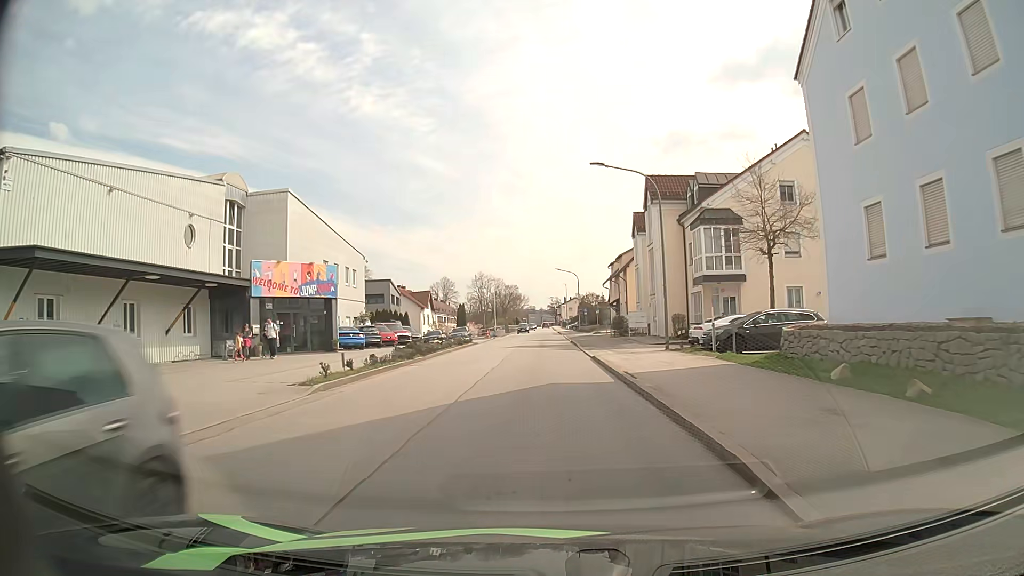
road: unclassified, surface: asphalt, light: Day
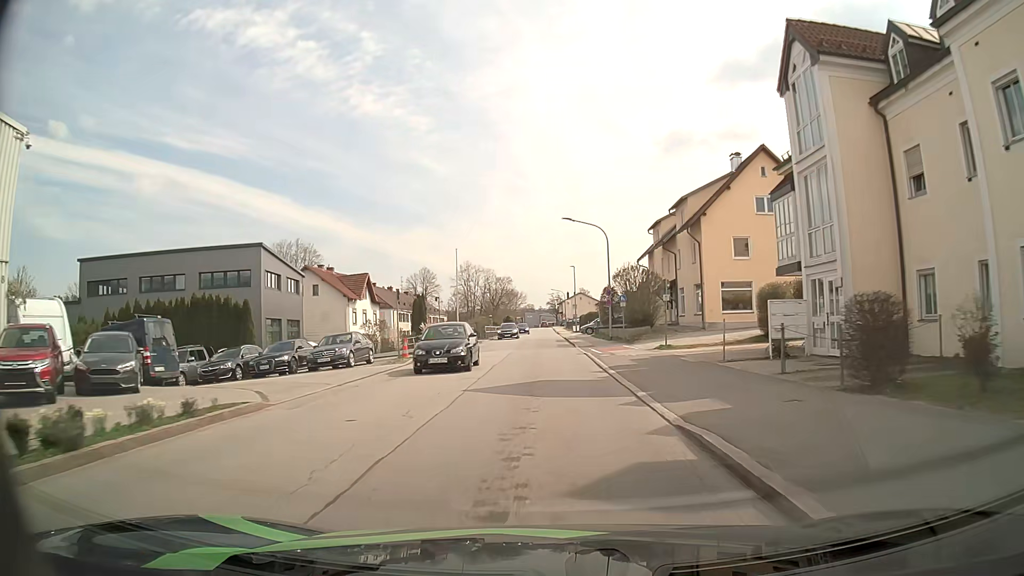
(-0.3, +37.5) m; 0°
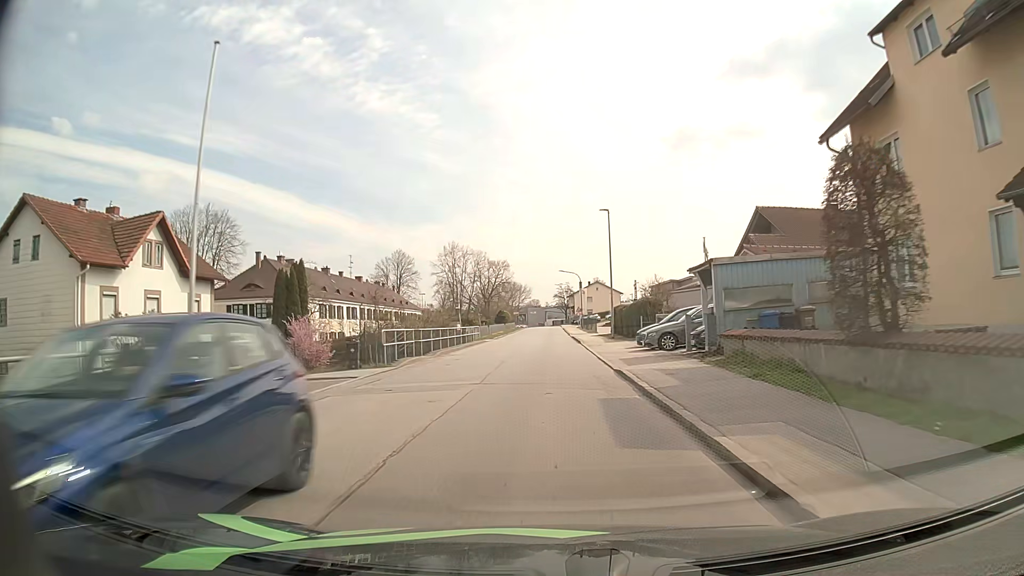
(-0.4, +40.8) m; -1°
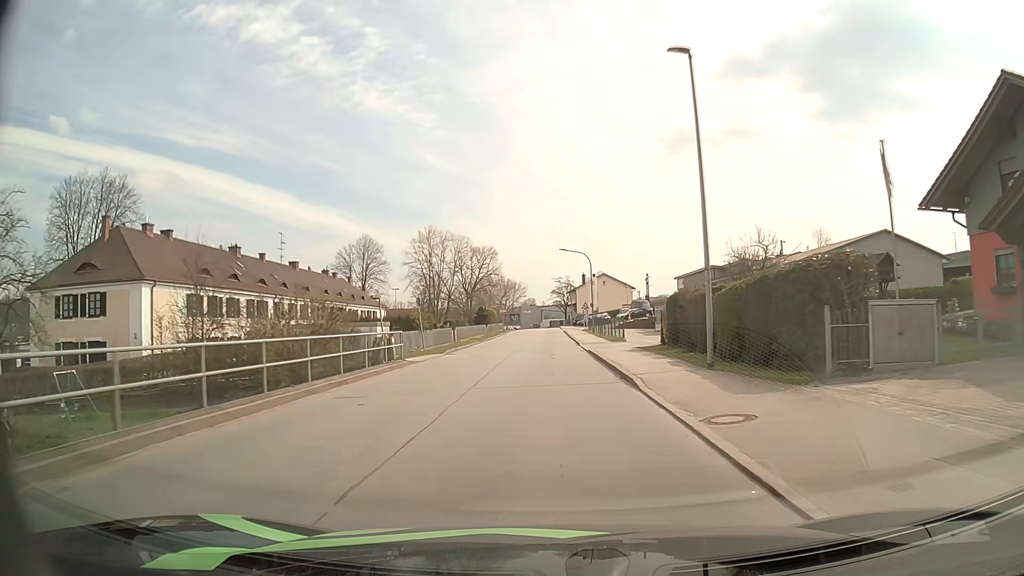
(0.0, +26.0) m; 0°
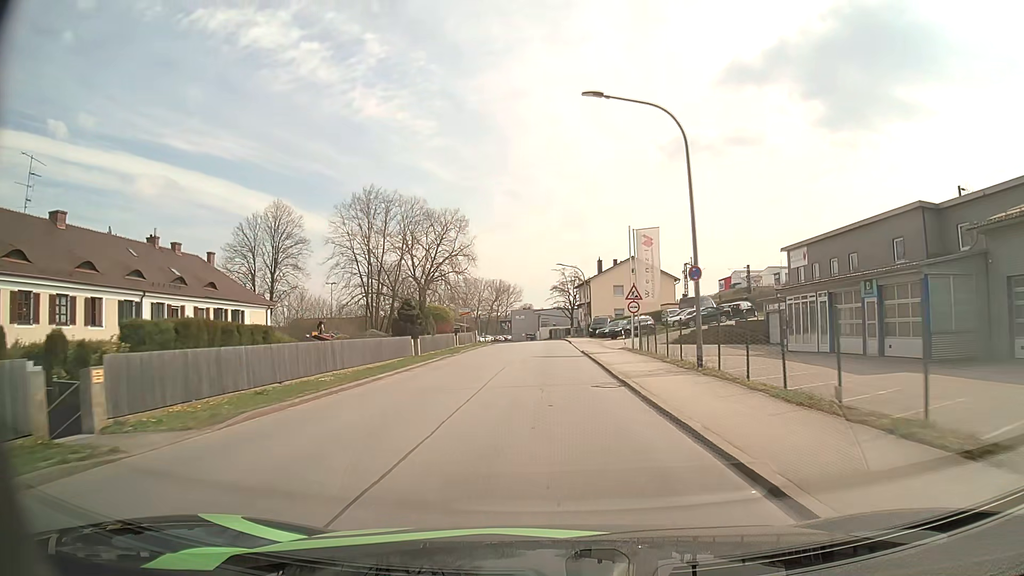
(-0.1, +42.2) m; 0°
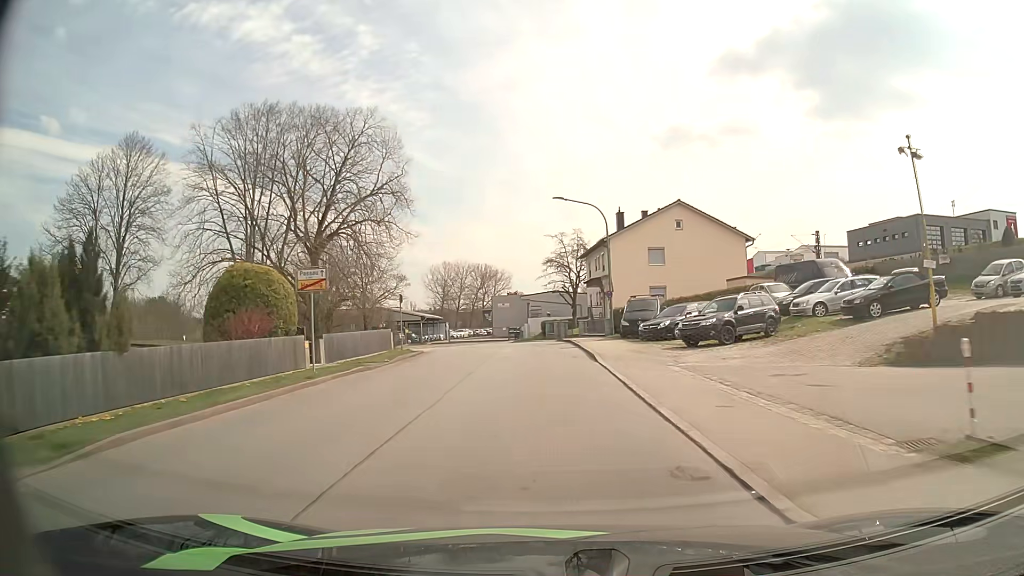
(+0.1, +31.9) m; +1°
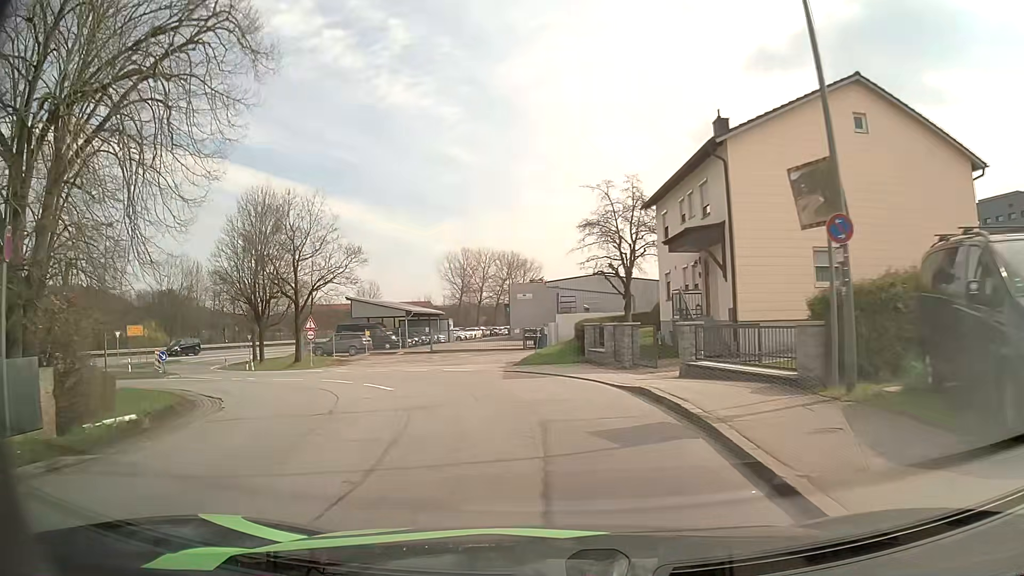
(-0.2, +26.0) m; -3°
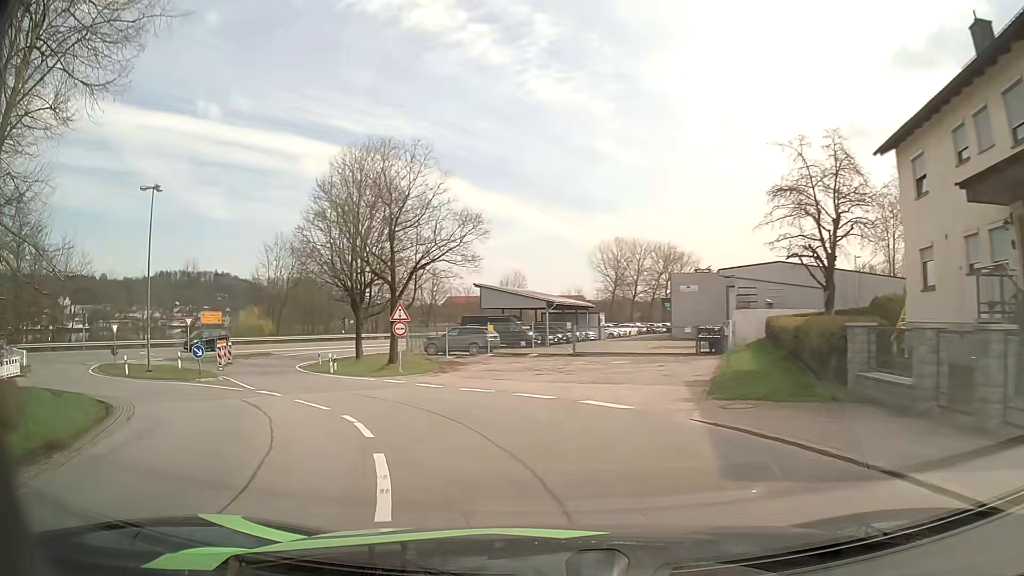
(-1.1, +11.2) m; -13°
(-1, +10) (-5, +19) (-10, +28) (-15, +36) (-18, +46) (-19, +56) (-17, +65) (-13, +75) (-8, +83) (-3, +92) m
